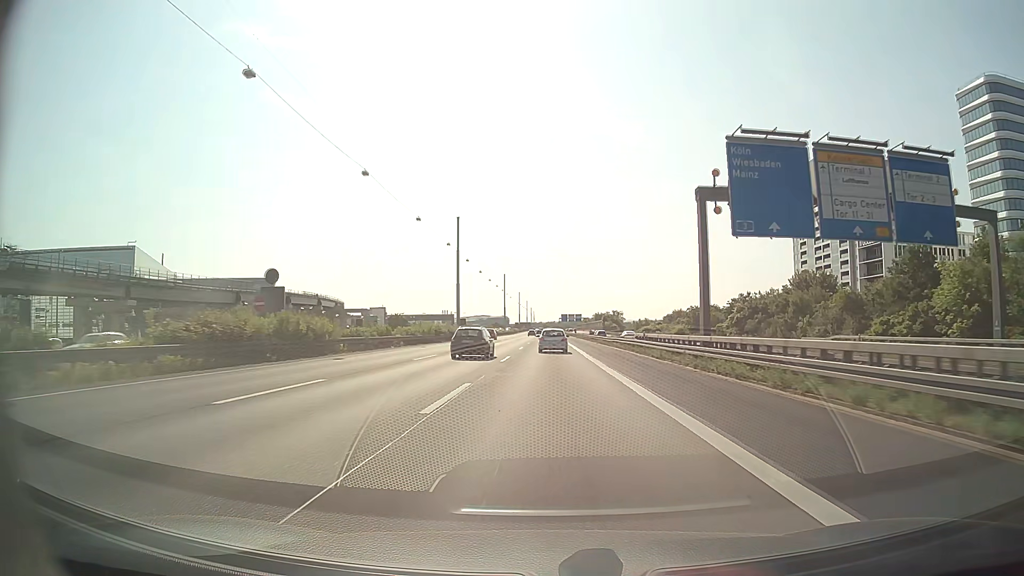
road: motorway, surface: asphalt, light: Day
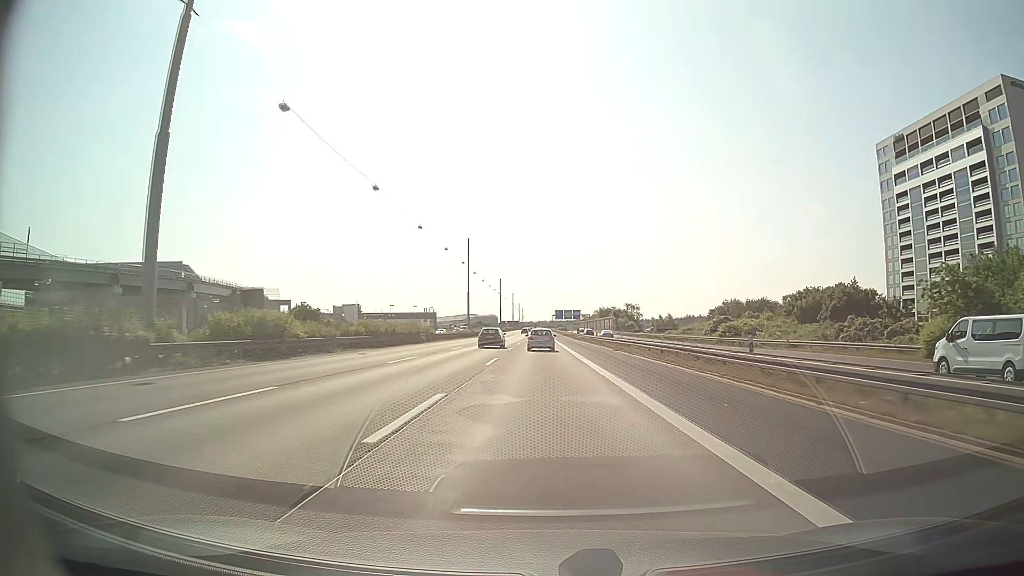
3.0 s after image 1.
(+0.4, +75.0) m; +1°
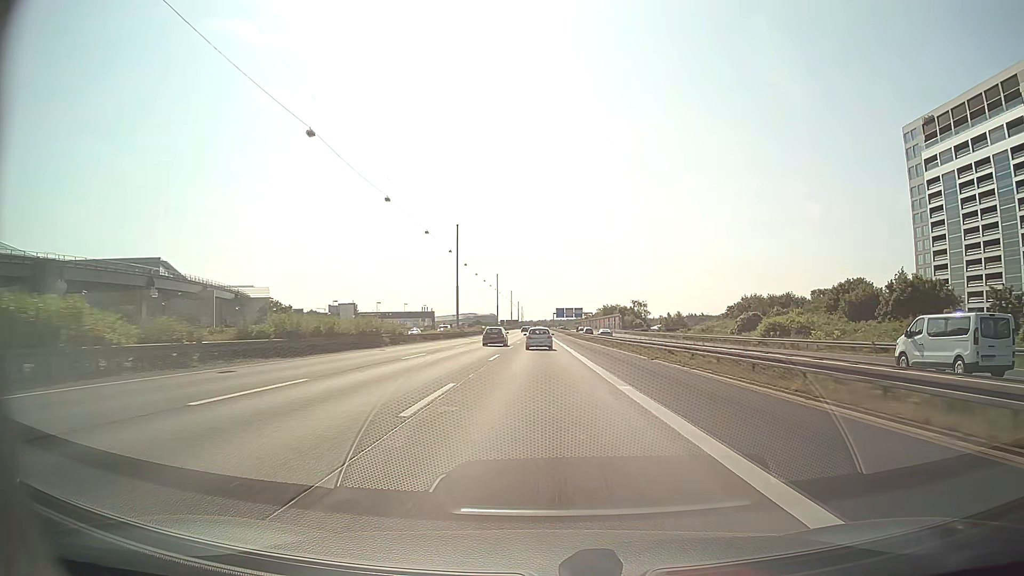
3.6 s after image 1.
(0.0, +15.4) m; 0°
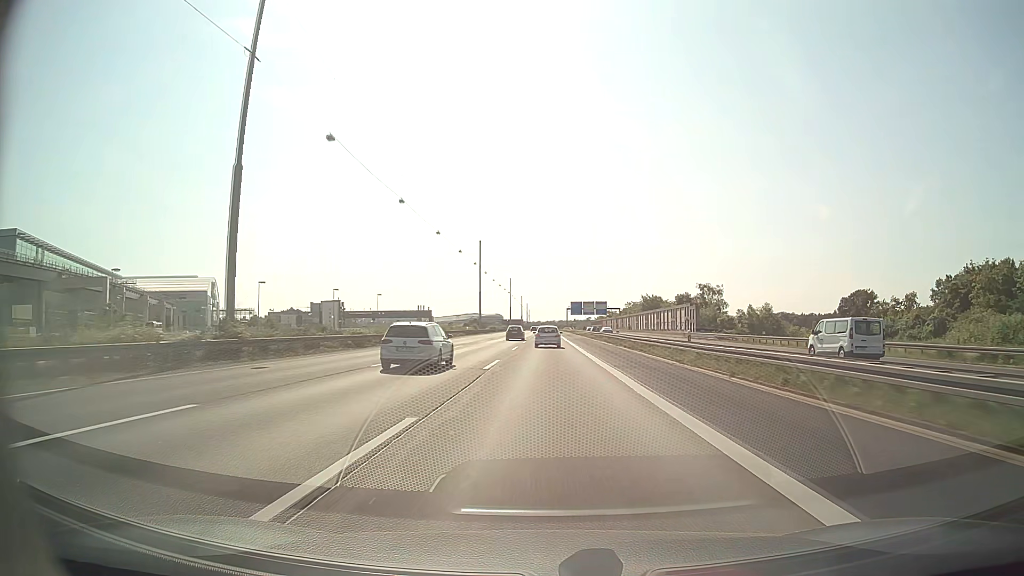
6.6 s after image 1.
(-0.4, +79.0) m; -1°
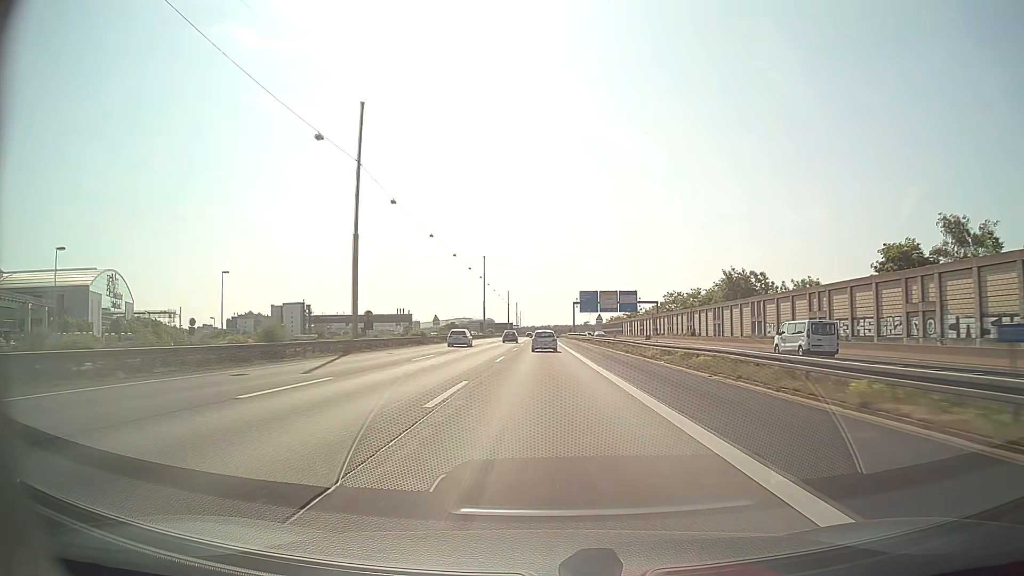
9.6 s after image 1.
(+0.4, +81.6) m; 0°
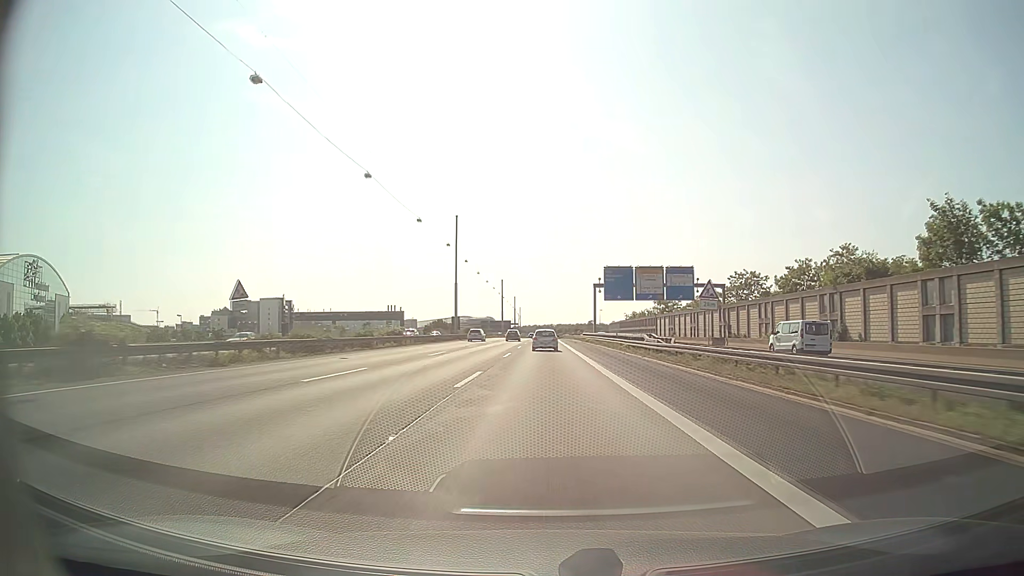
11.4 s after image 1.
(0.0, +50.0) m; 0°
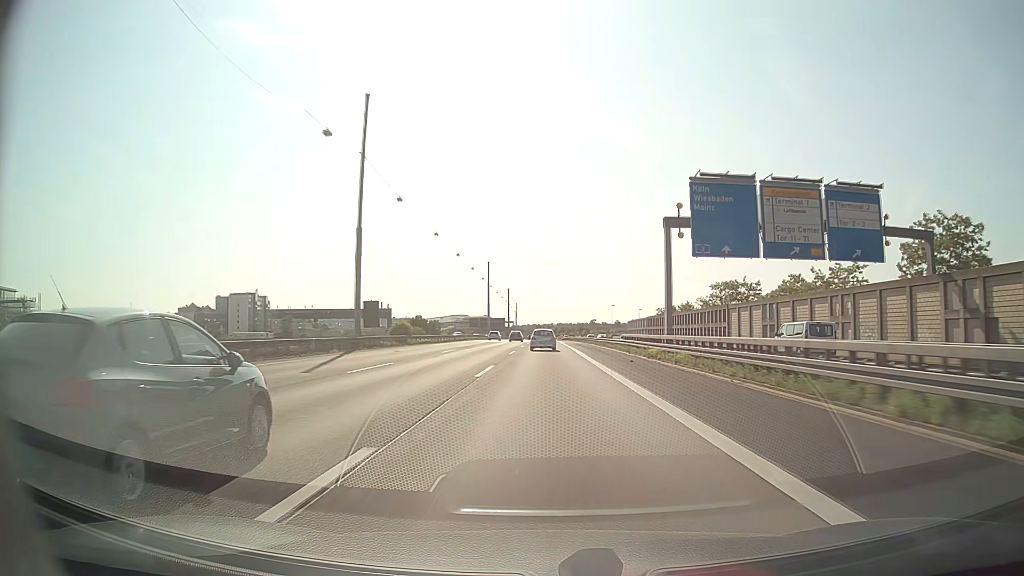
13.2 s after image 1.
(-0.1, +50.6) m; 0°
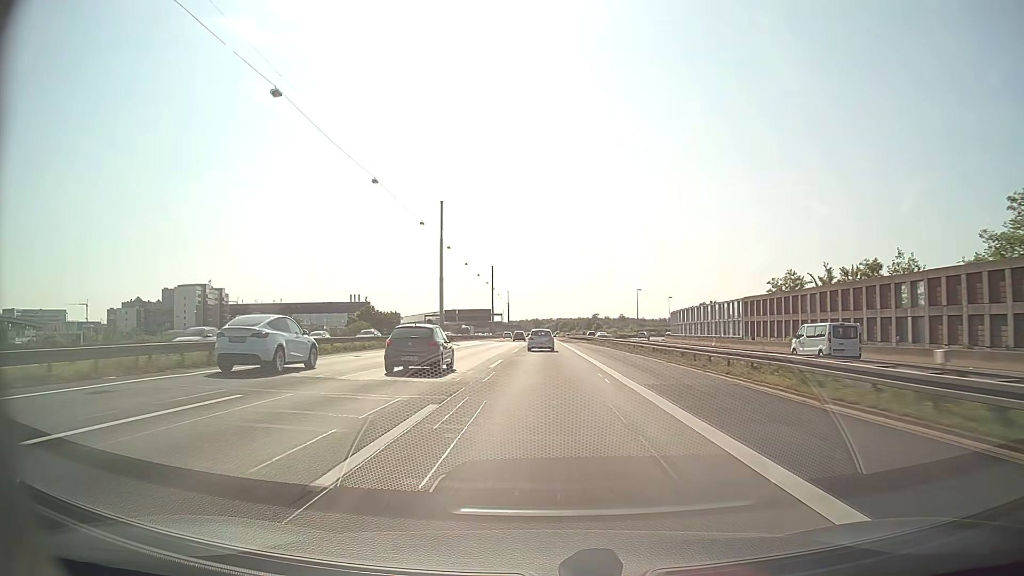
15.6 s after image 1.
(+0.2, +67.7) m; 0°
(0, +10) (0, +20) (0, +30) (0, +40) (0, +50) (0, +60) (0, +70) (0, +80) (0, +90) (0, +100) m
